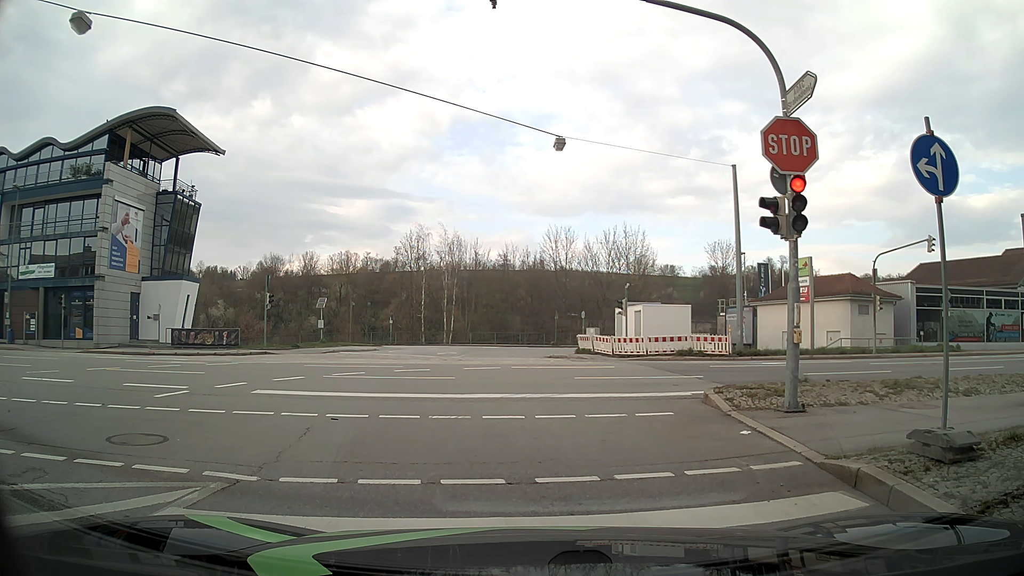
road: tertiary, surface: asphalt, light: Day
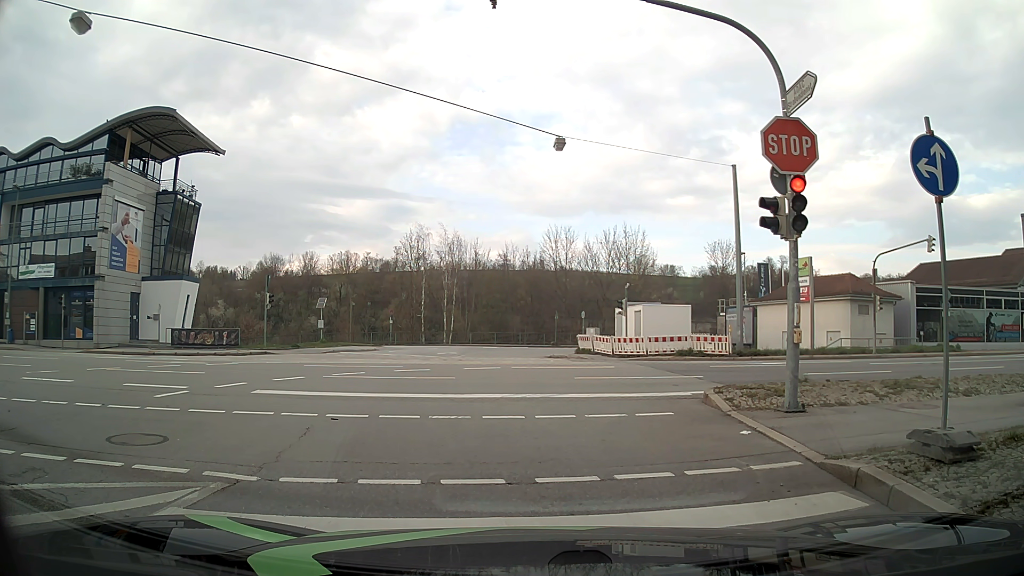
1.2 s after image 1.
(0.0, 0.0) m; 0°
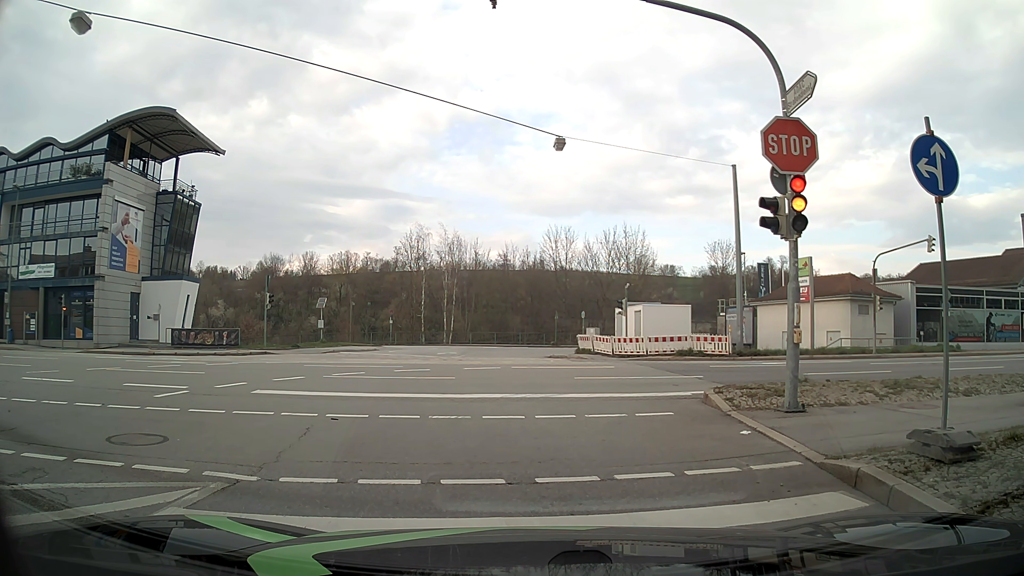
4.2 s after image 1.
(0.0, 0.0) m; 0°
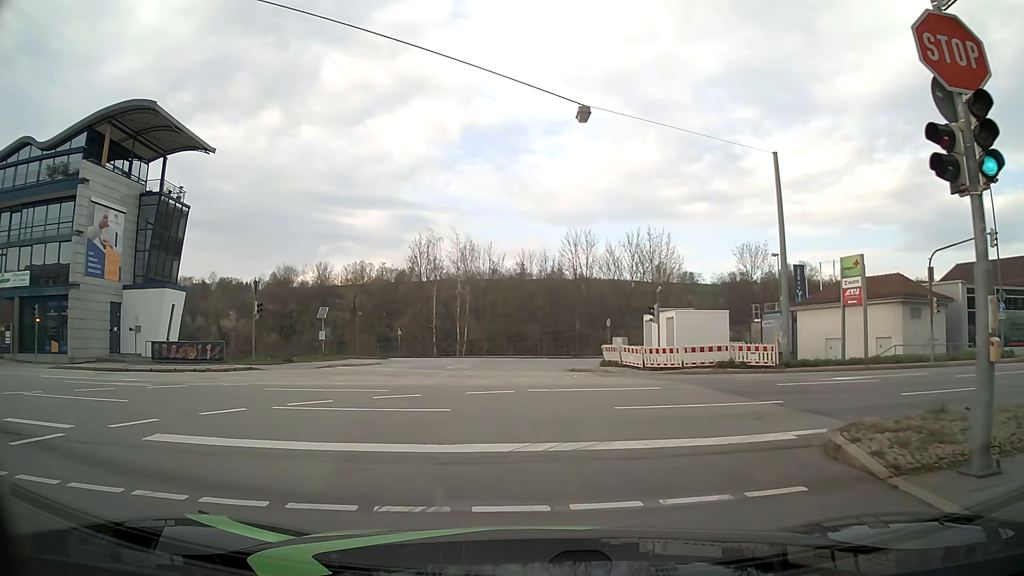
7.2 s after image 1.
(0.0, +4.6) m; -2°
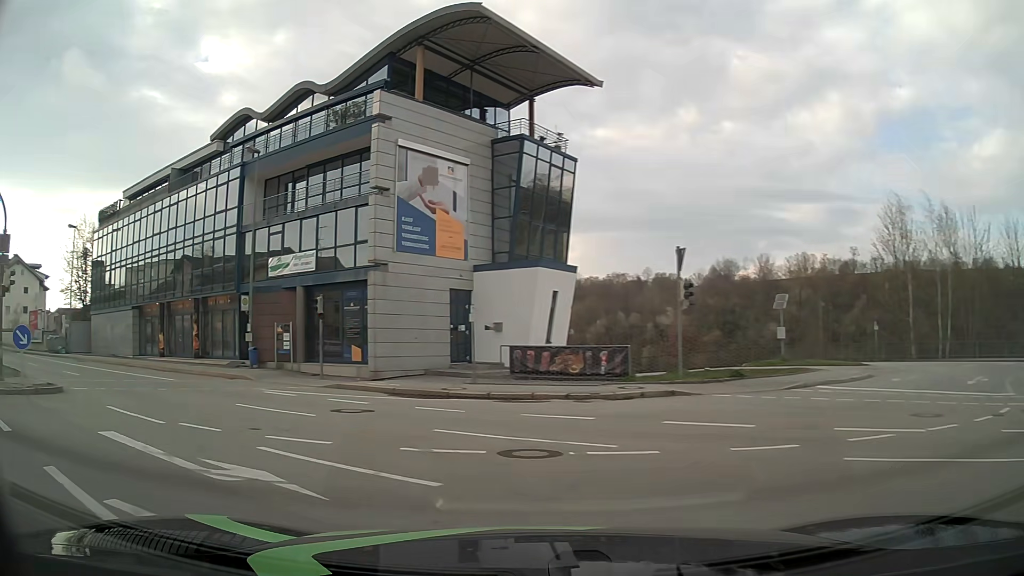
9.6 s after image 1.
(-3.6, +13.5) m; -36°
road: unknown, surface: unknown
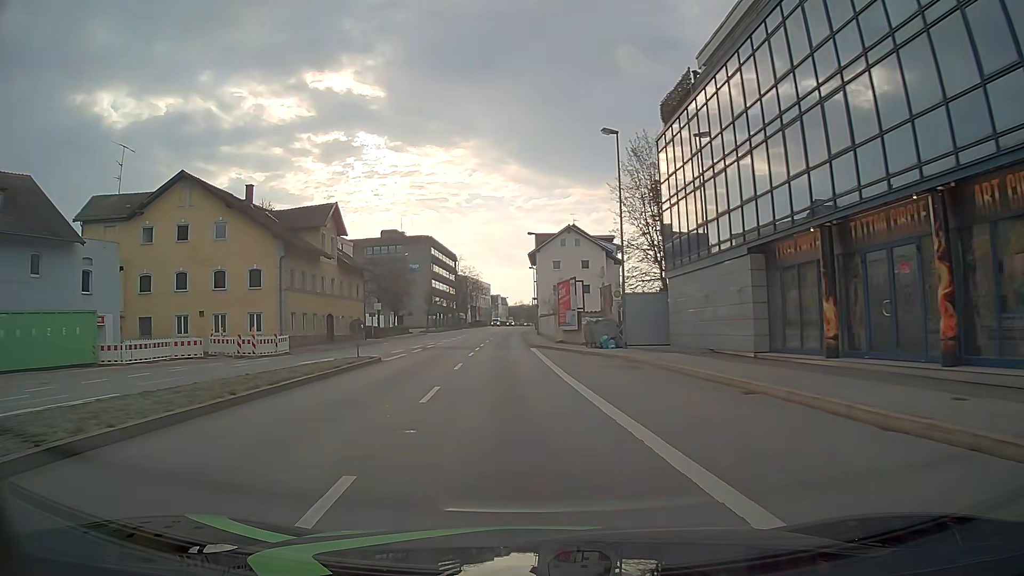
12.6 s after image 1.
(-13.3, +21.5) m; -54°
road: primary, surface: asphalt
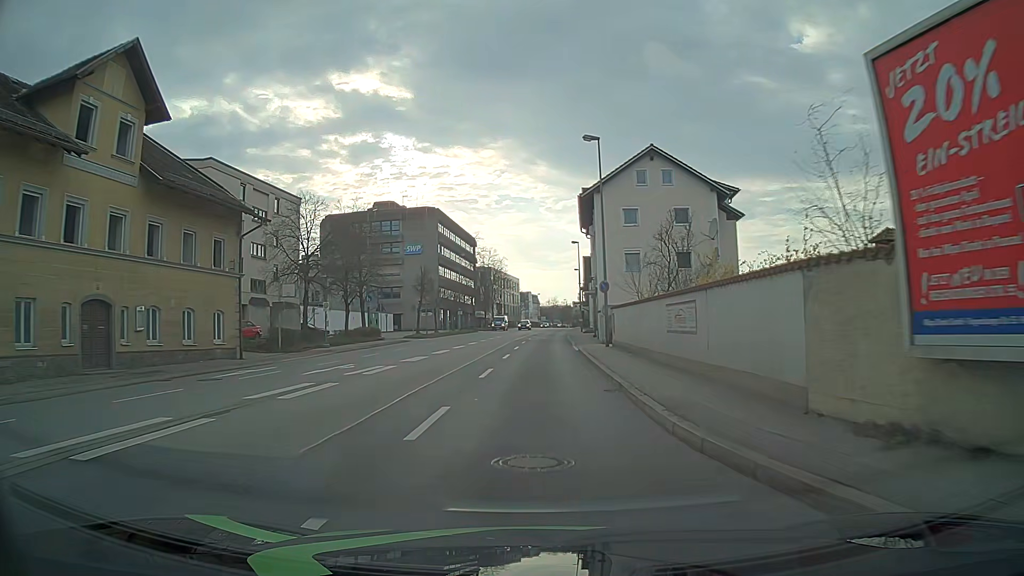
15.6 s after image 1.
(-2.0, +35.0) m; -3°
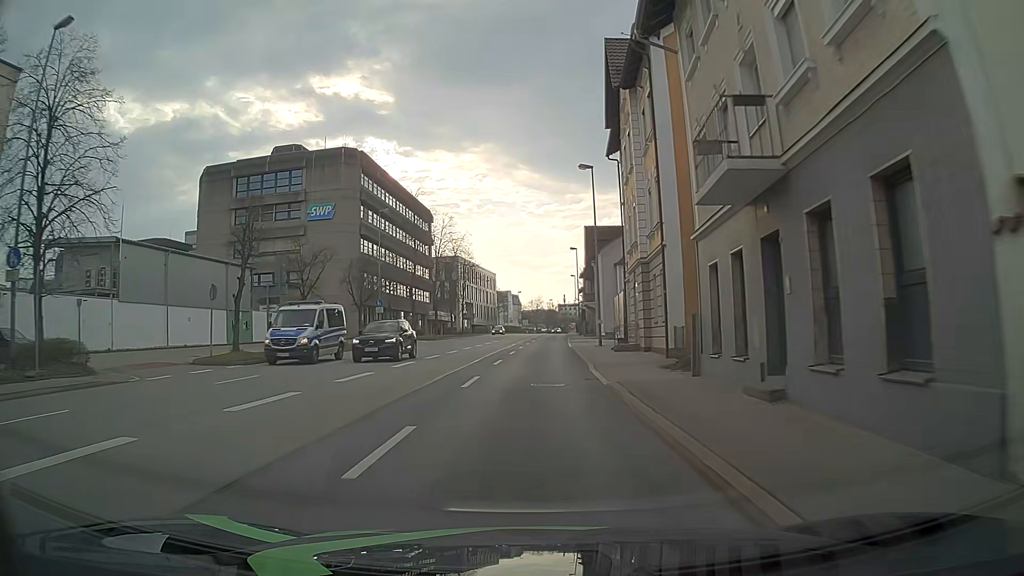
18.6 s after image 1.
(+0.7, +37.9) m; +2°
(0, +10) (0, +20) (0, +30) (0, +40) (+1, +50) (+1, +60) (+1, +70) (+2, +80) (+2, +90) (+3, +100) m
